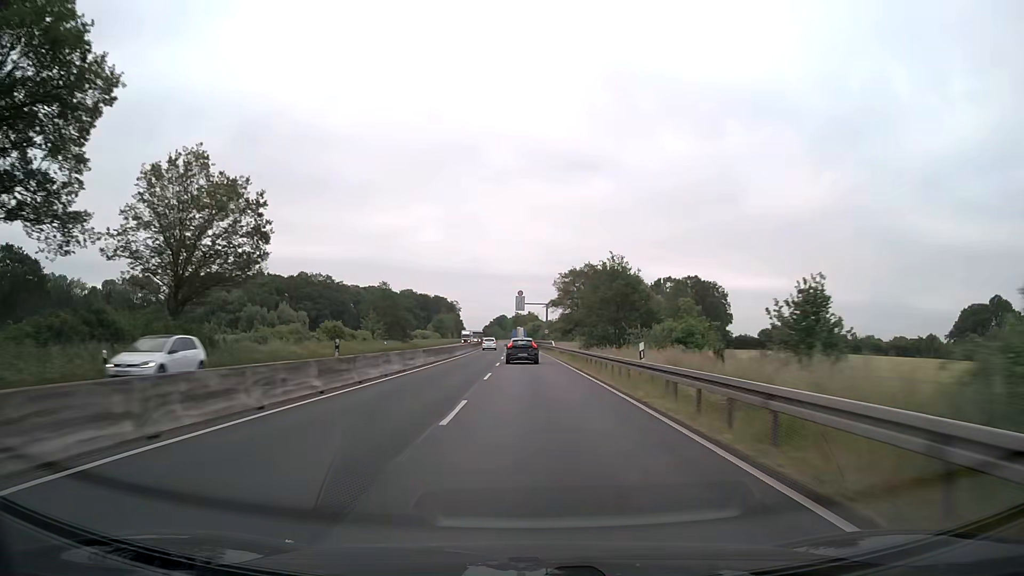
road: trunk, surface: asphalt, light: Day
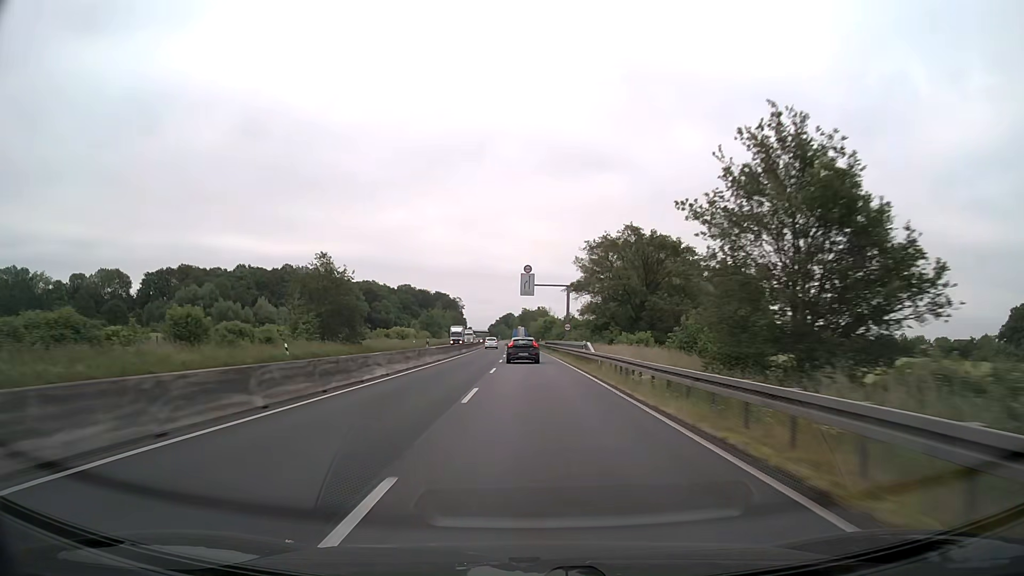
(-0.3, +32.1) m; -1°
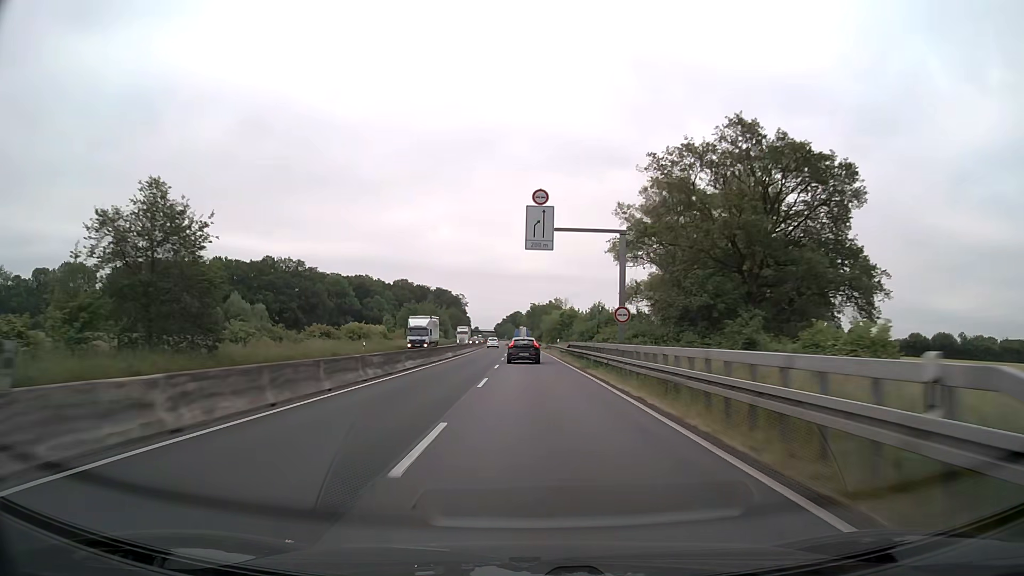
(-0.1, +31.7) m; -1°
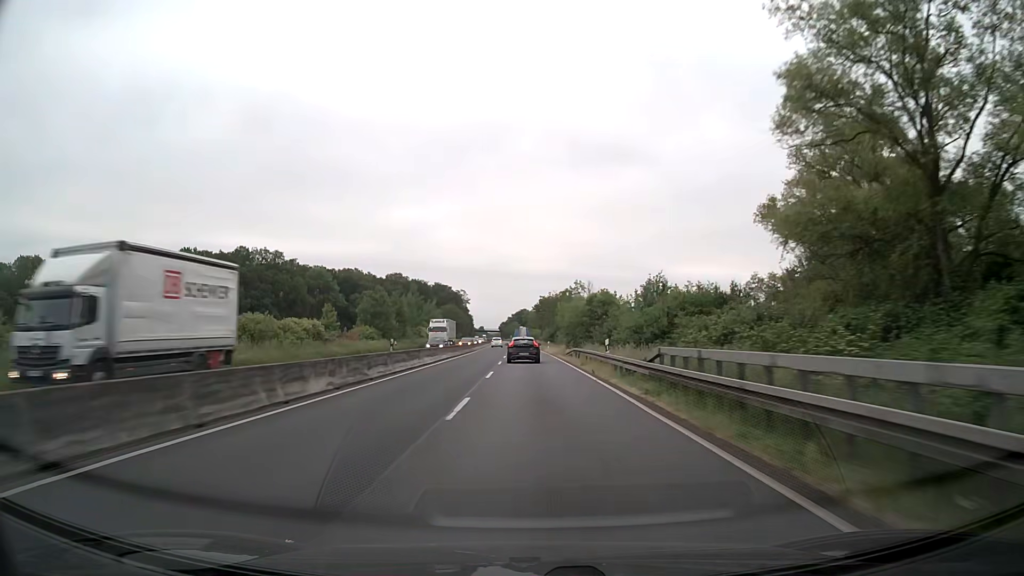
(-0.2, +31.5) m; -1°
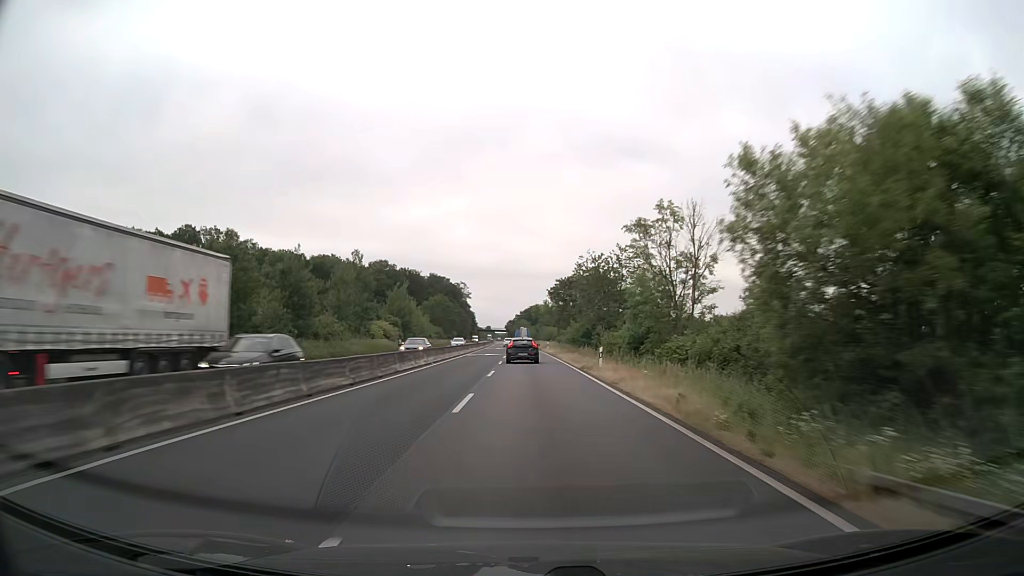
(-0.3, +46.8) m; -1°
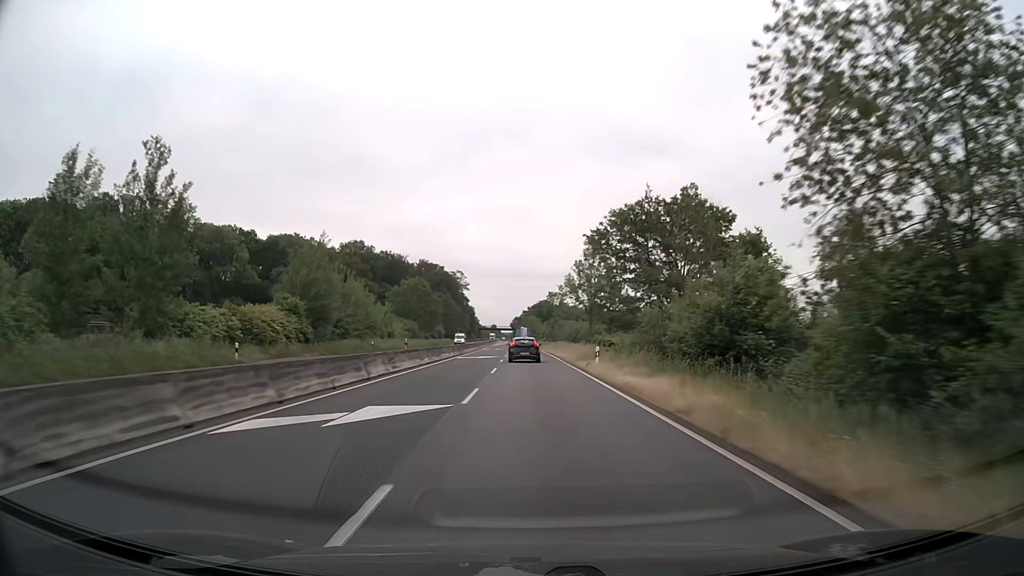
(-0.3, +46.4) m; -1°
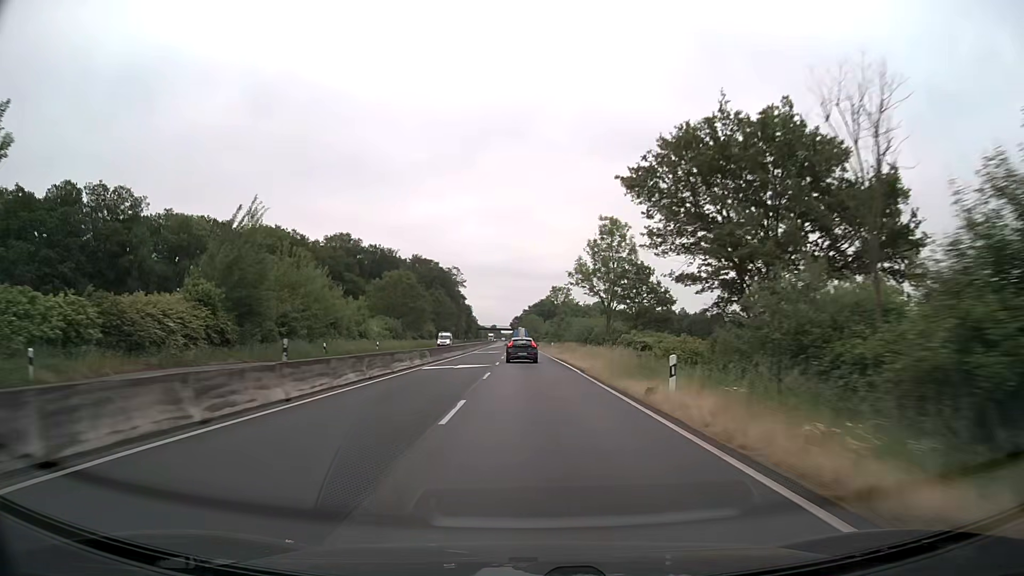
(0.0, +15.4) m; 0°
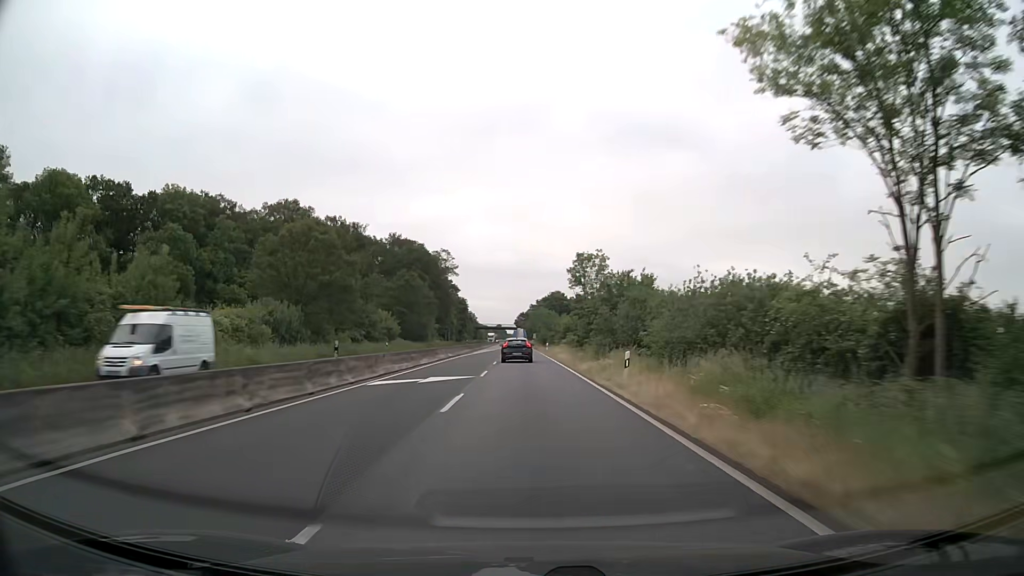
(-0.2, +46.0) m; 0°
(0, +10) (0, +20) (0, +30) (0, +40) (-1, +50) (-1, +60) (-1, +70) (-1, +80) (-2, +90) (-2, +100) m
